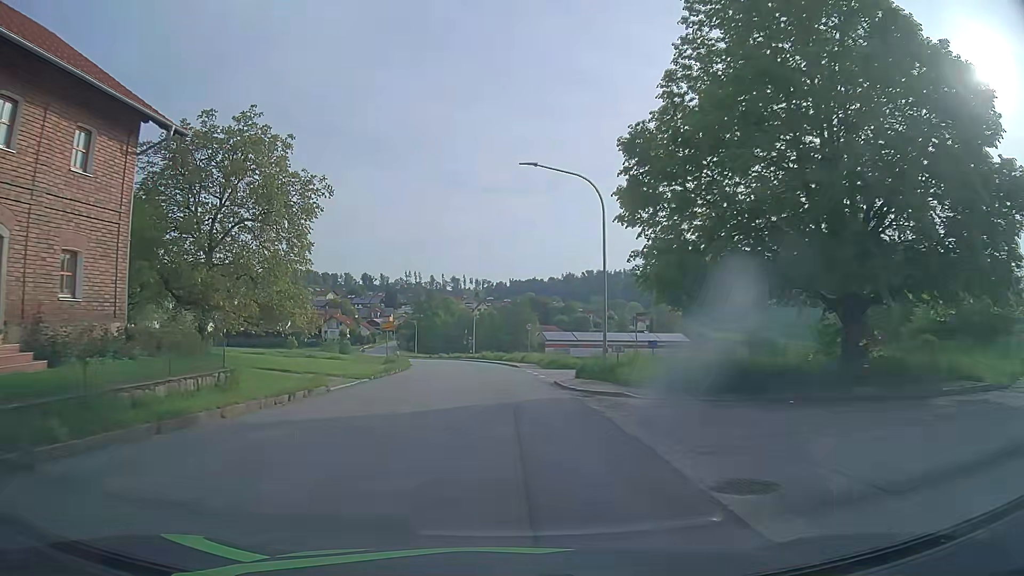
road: tertiary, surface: asphalt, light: Day
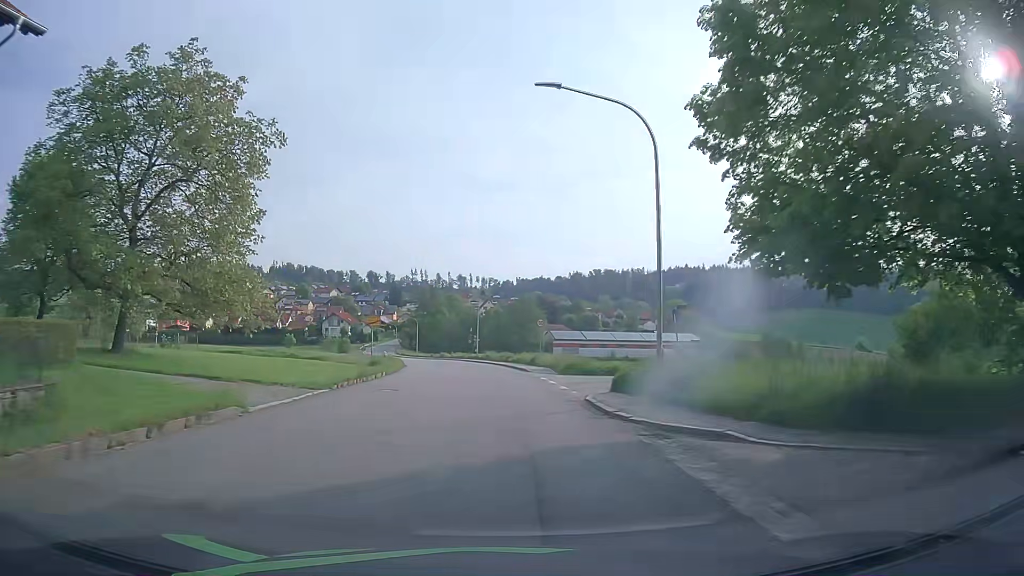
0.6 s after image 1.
(-0.1, +7.4) m; -1°
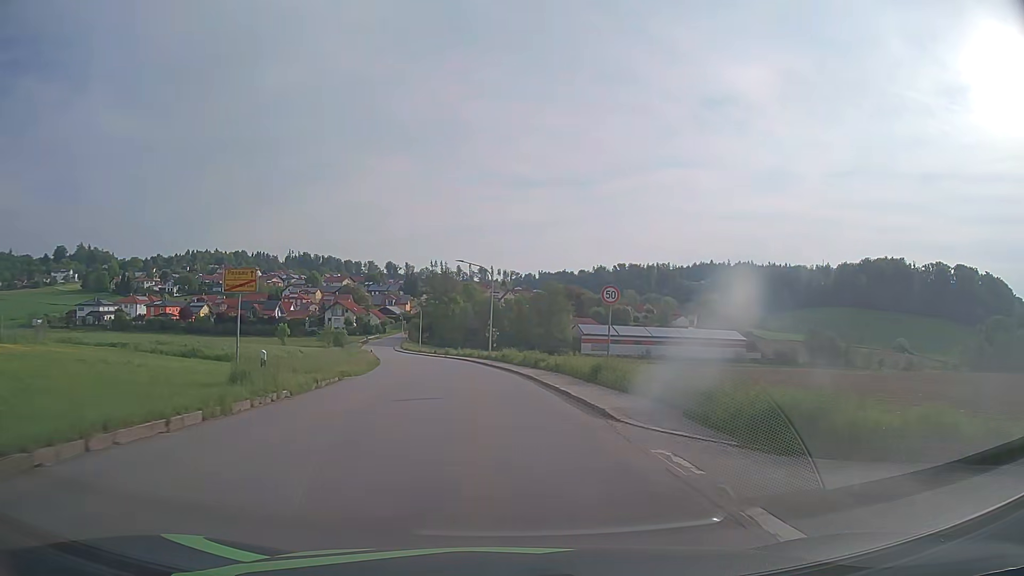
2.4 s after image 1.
(-0.4, +22.5) m; -1°
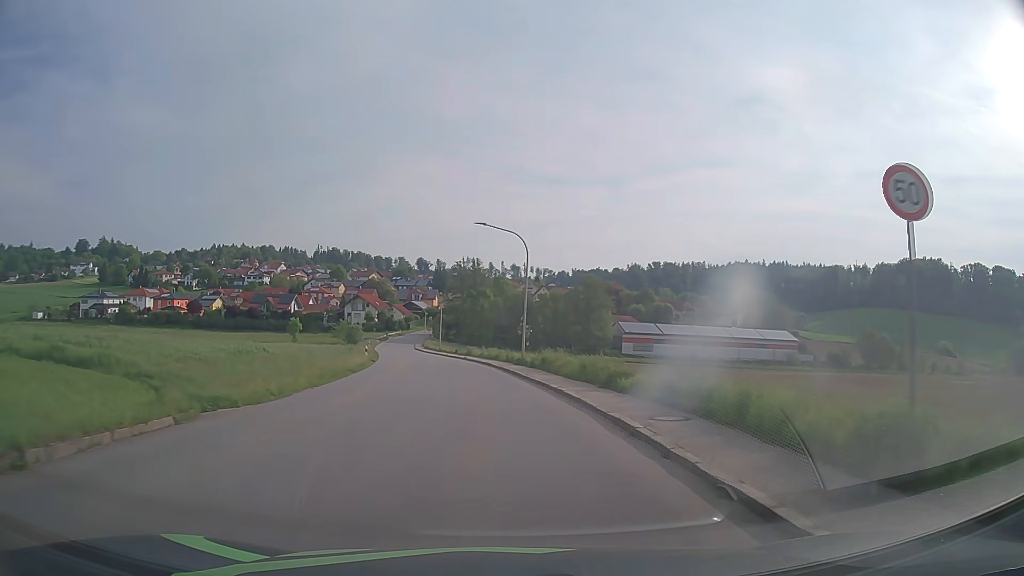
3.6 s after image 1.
(-0.4, +15.2) m; -3°
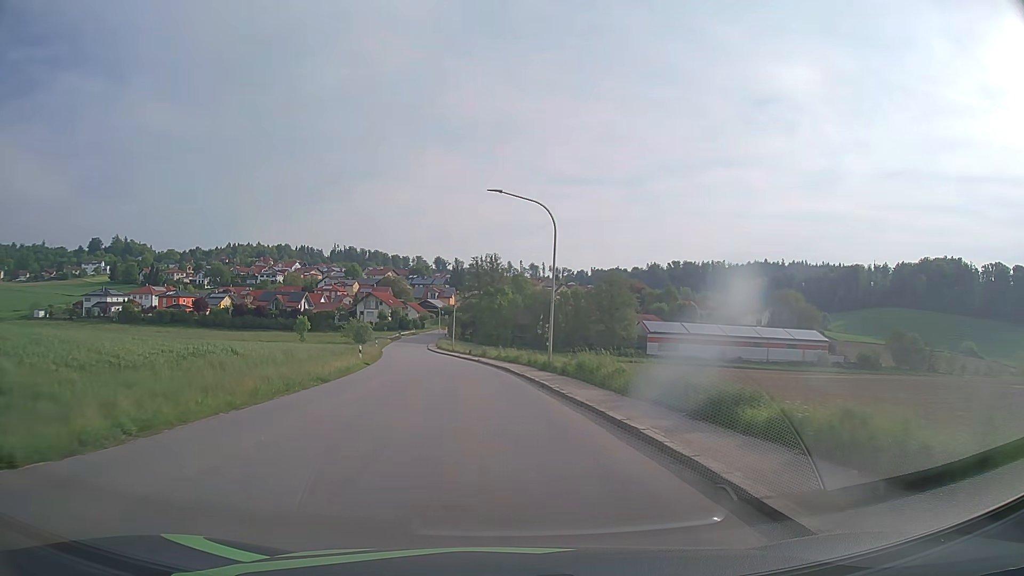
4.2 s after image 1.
(-0.1, +7.7) m; -2°
